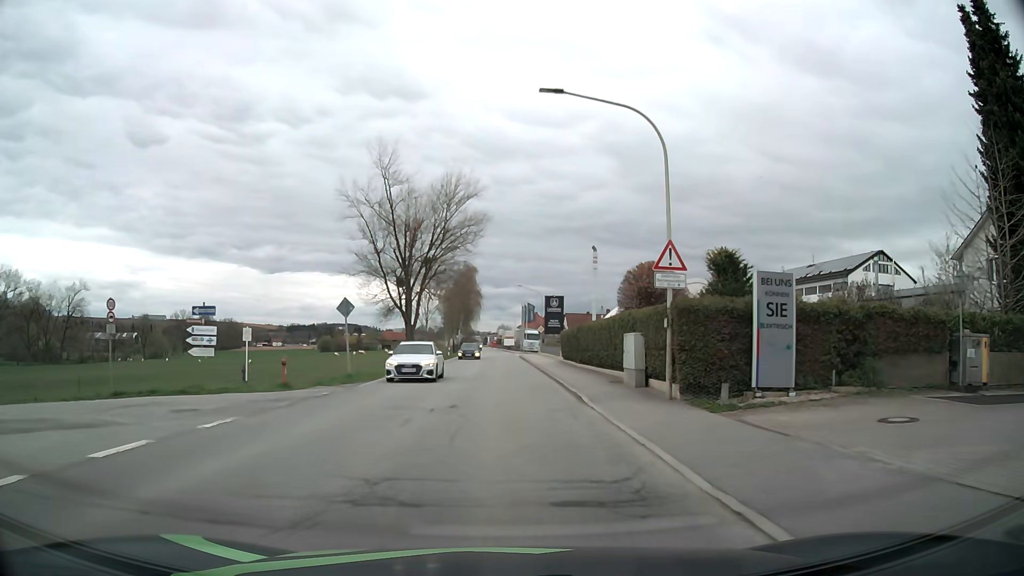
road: secondary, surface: asphalt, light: Day
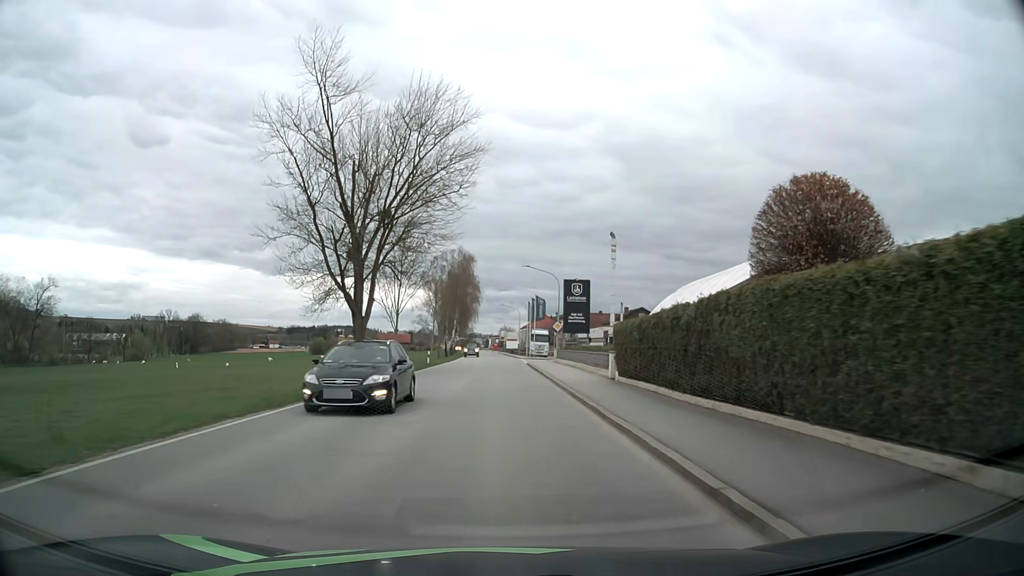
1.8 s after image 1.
(0.0, +20.5) m; 0°
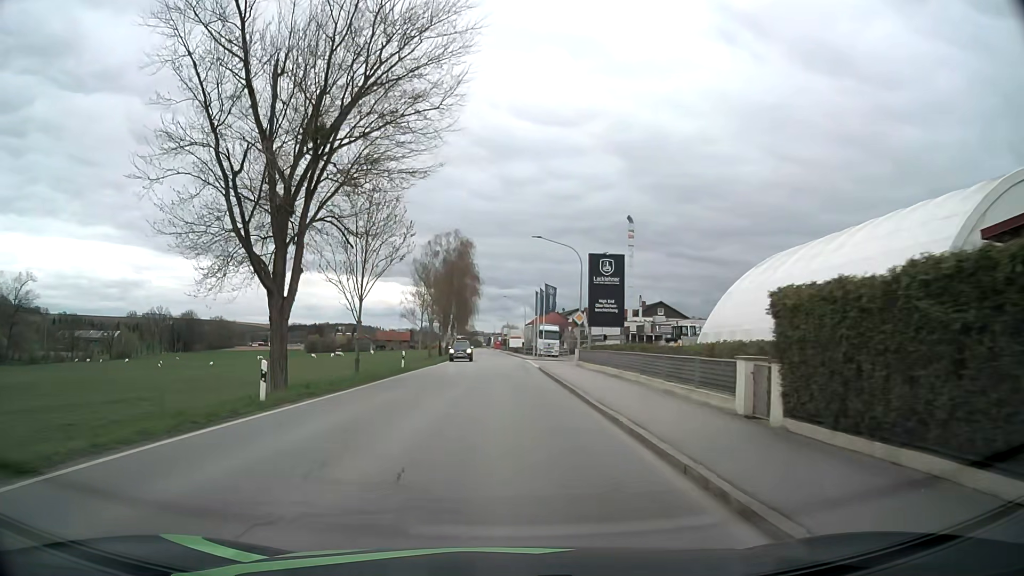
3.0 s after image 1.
(0.0, +13.7) m; 0°
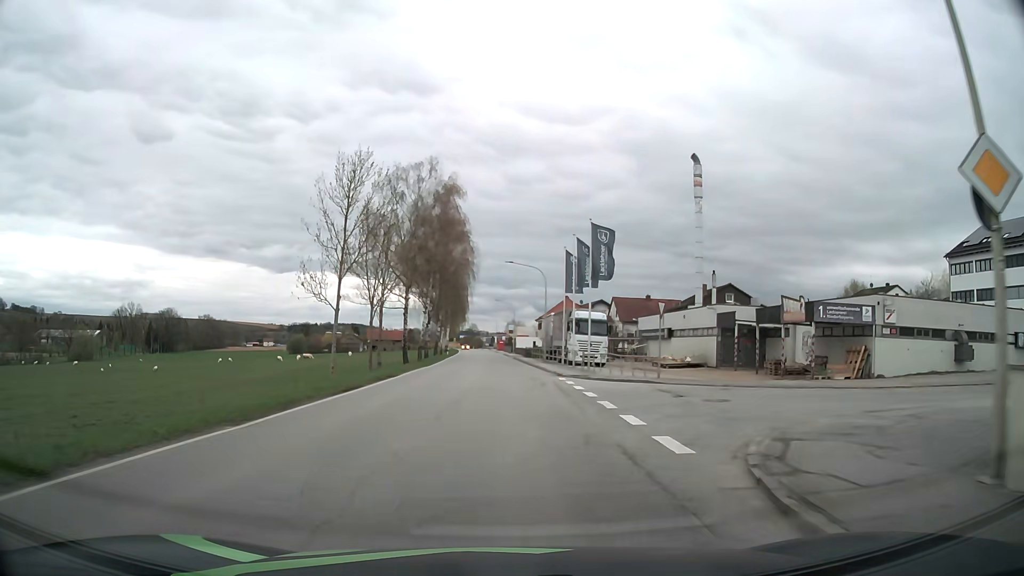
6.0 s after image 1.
(-0.2, +34.7) m; 0°
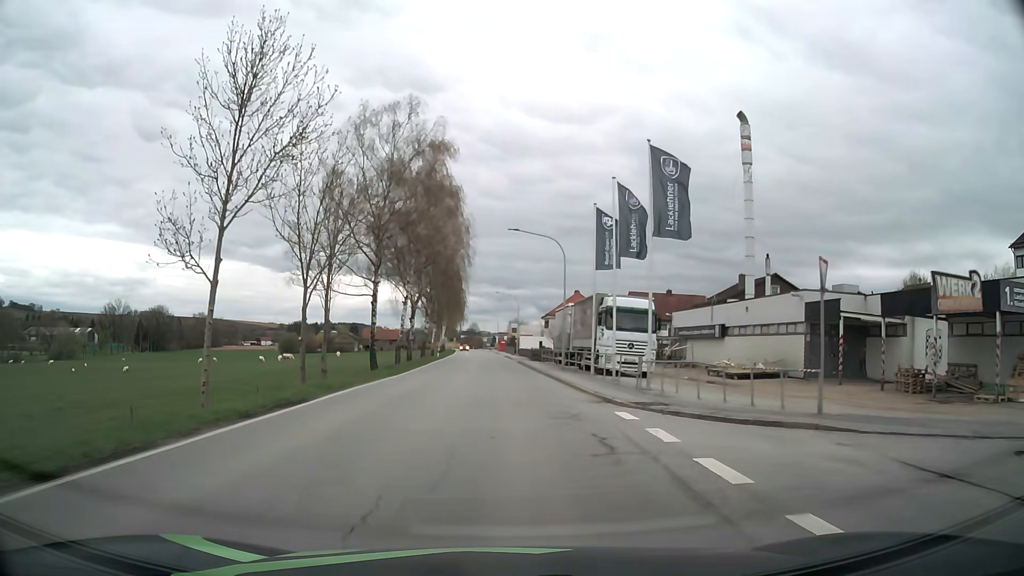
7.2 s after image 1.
(0.0, +14.1) m; 0°
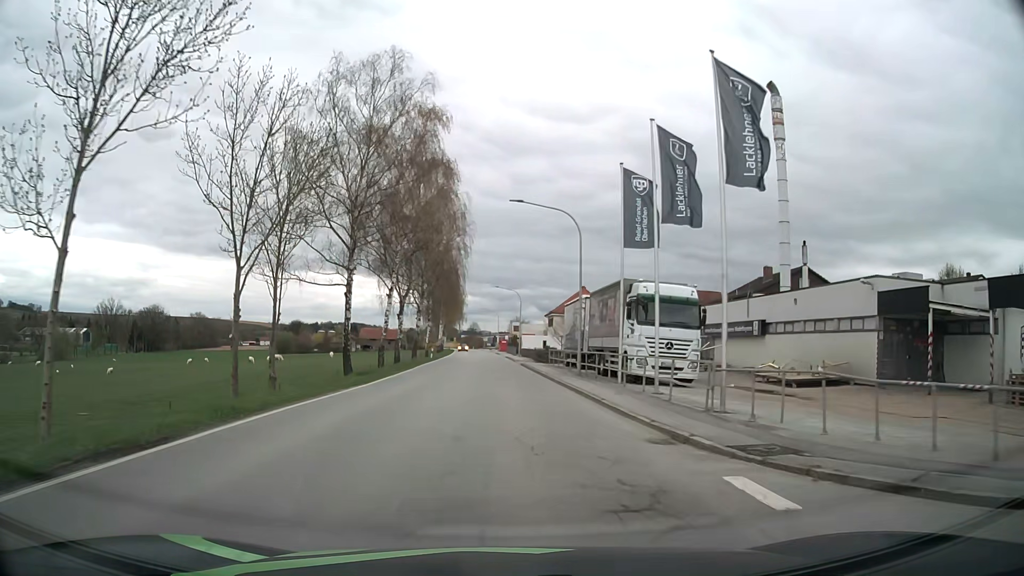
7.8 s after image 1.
(0.0, +7.1) m; 0°
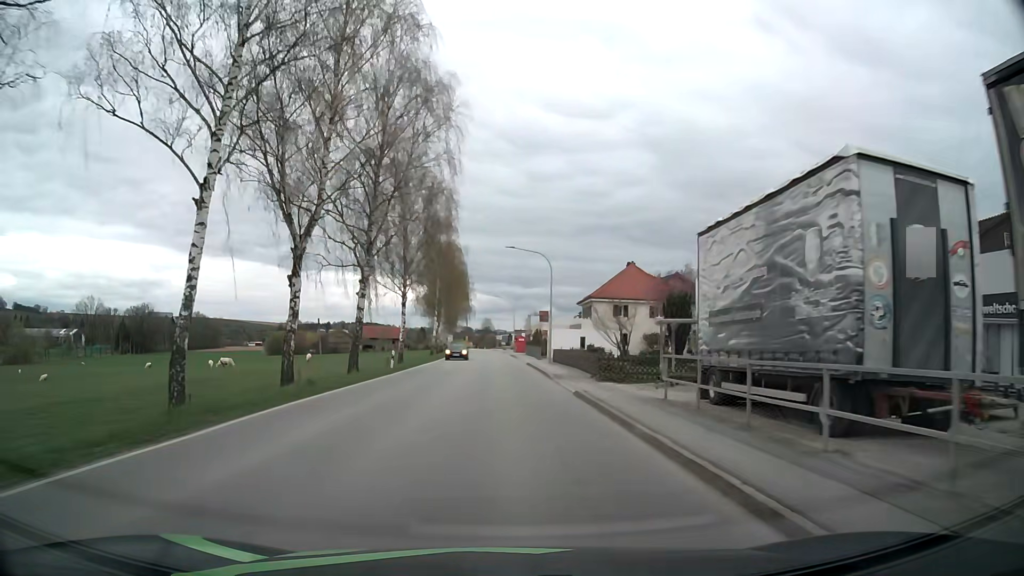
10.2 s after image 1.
(-0.3, +28.6) m; -1°
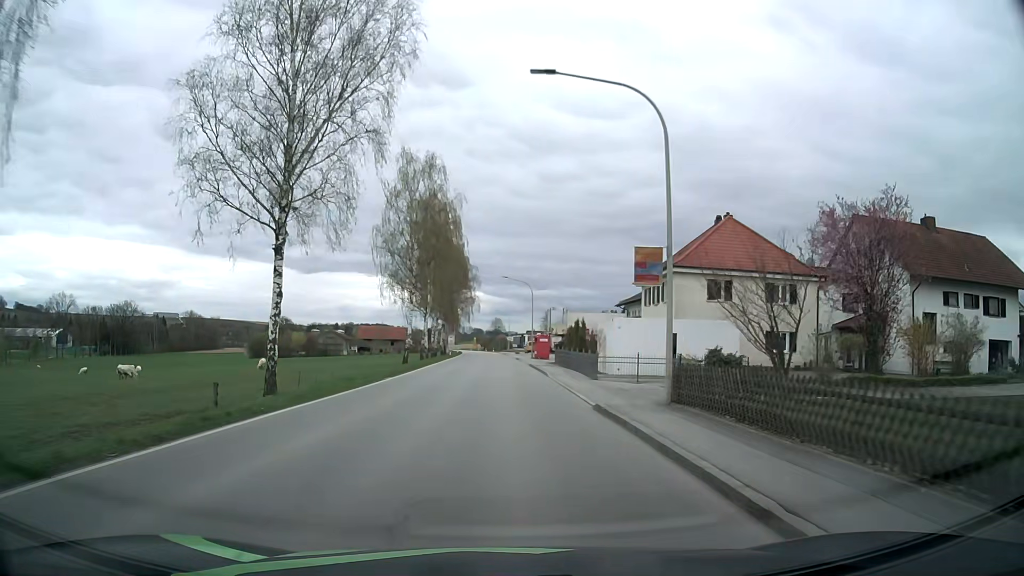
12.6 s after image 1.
(-0.4, +29.0) m; -1°
(0, +10) (0, +20) (0, +30) (0, +40) (0, +50) (-1, +60) (-1, +70) (-1, +80) (-2, +90) (-2, +100) m
